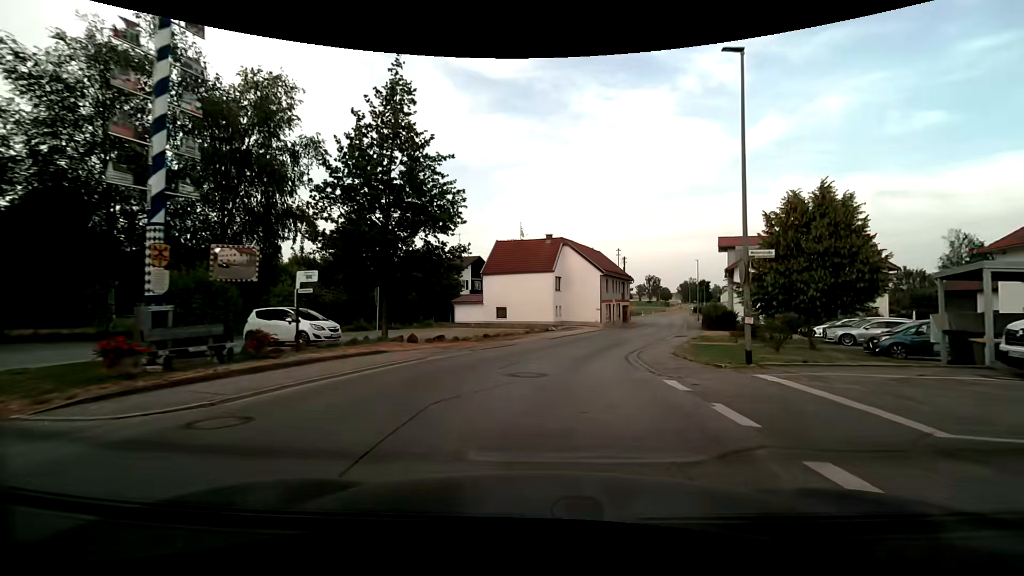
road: secondary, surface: asphalt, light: Day
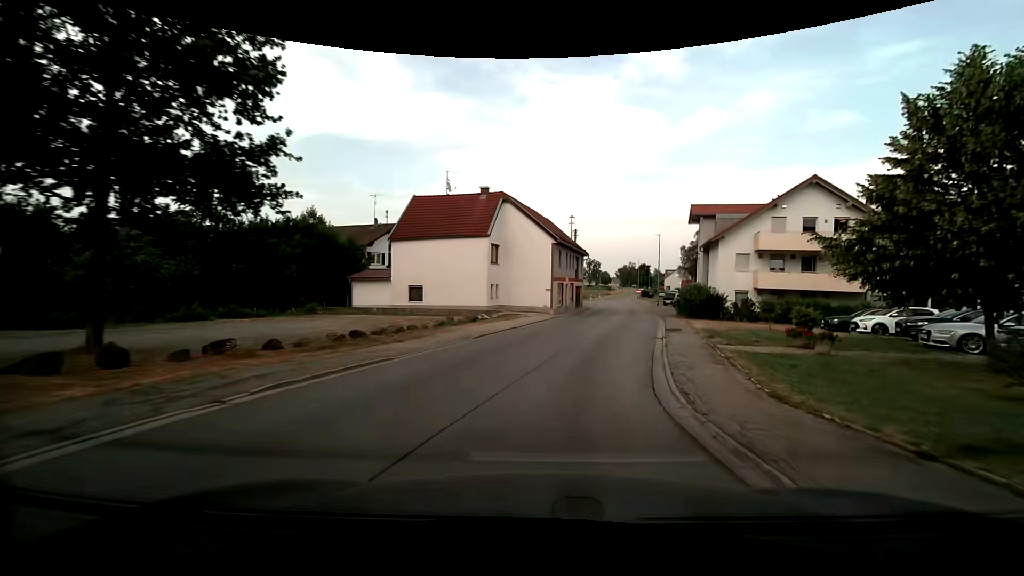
(+0.5, +12.9) m; +7°
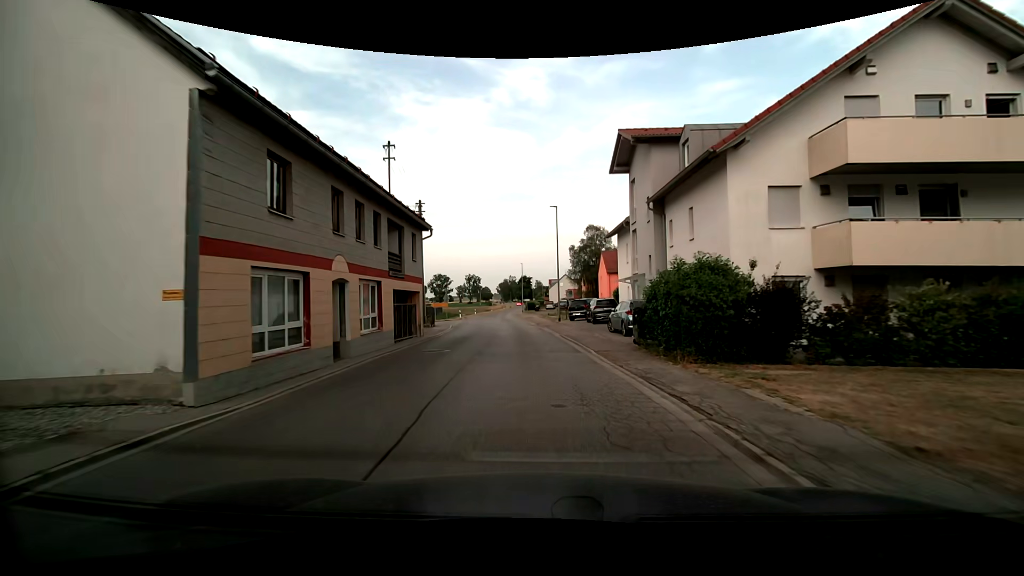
(+3.9, +26.1) m; +13°
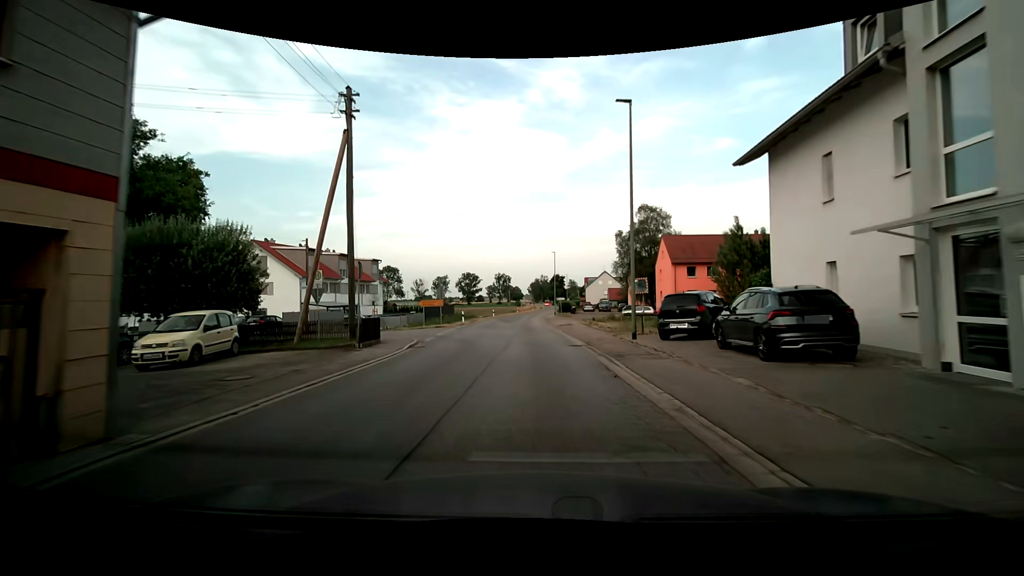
(-0.4, +19.5) m; -3°
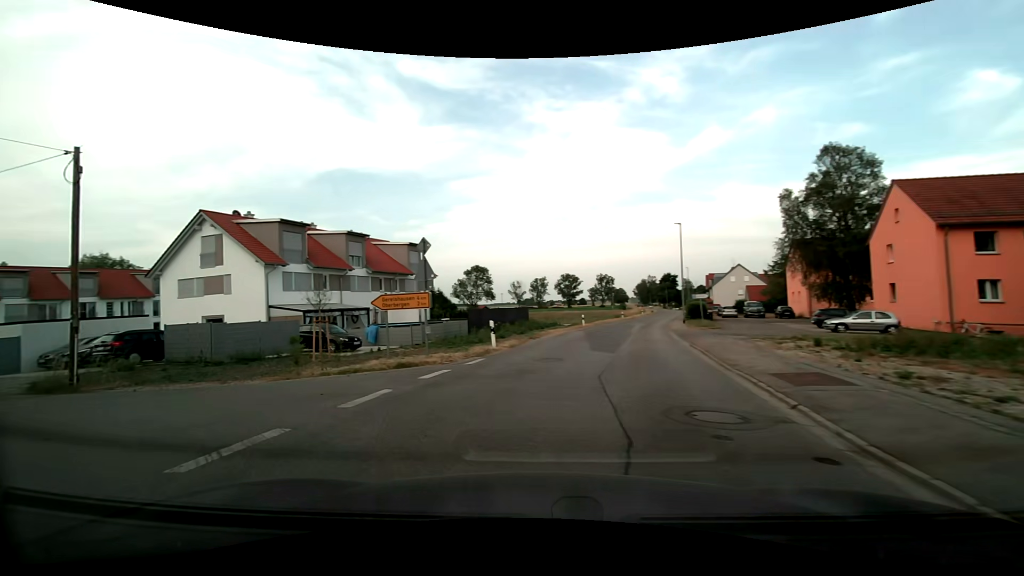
(-0.5, +23.2) m; -12°
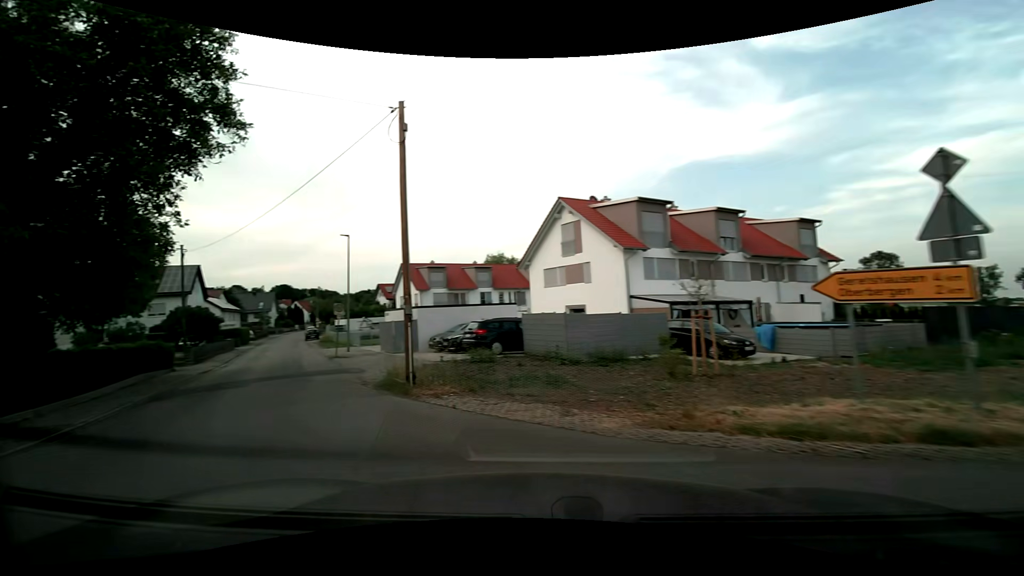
(-2.2, +6.6) m; -40°
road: residential
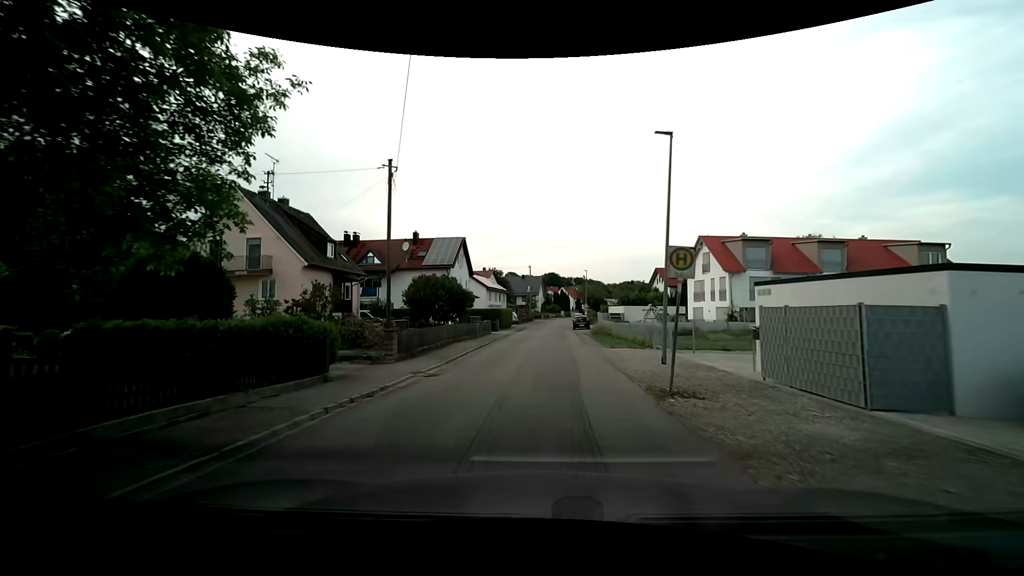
(-6.8, +16.2) m; -27°
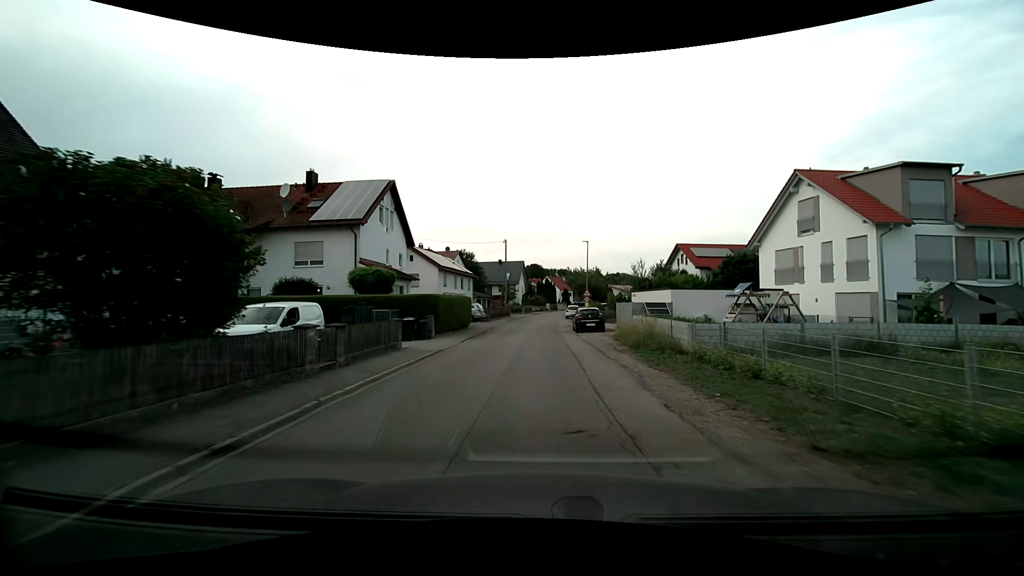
(+0.2, +23.4) m; +2°
(0, +10) (0, +20) (0, +30) (0, +40) (0, +50) (+1, +60) (+3, +70) (+4, +80) (+5, +90) (+7, +100) m
